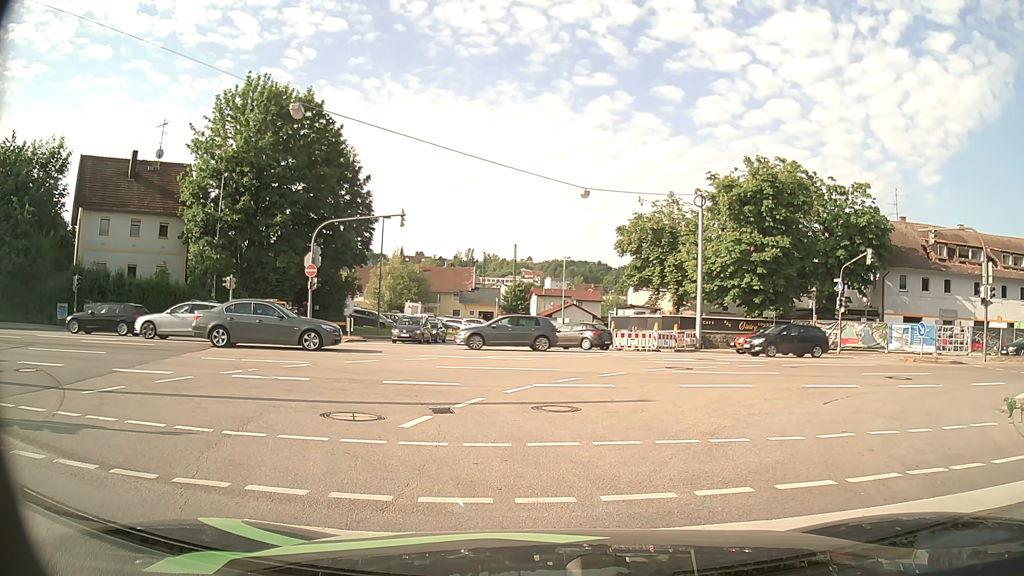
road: primary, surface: asphalt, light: Day
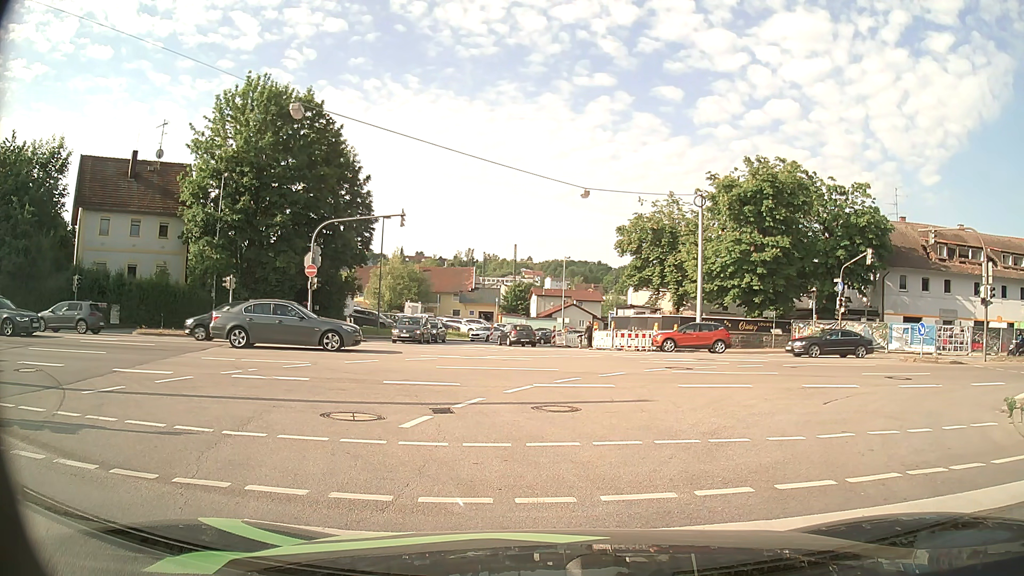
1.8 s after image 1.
(0.0, 0.0) m; 0°
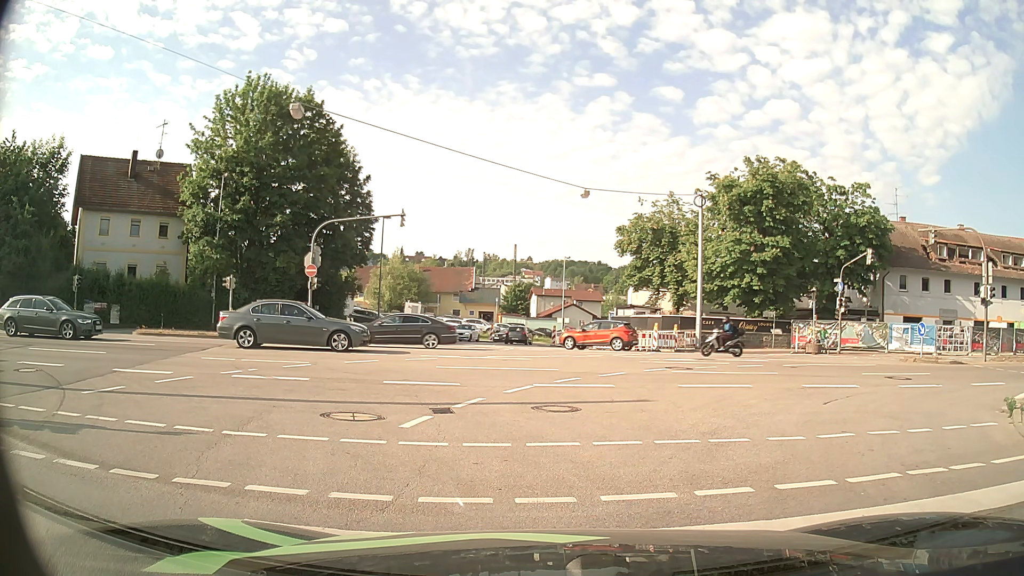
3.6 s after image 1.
(0.0, 0.0) m; 0°
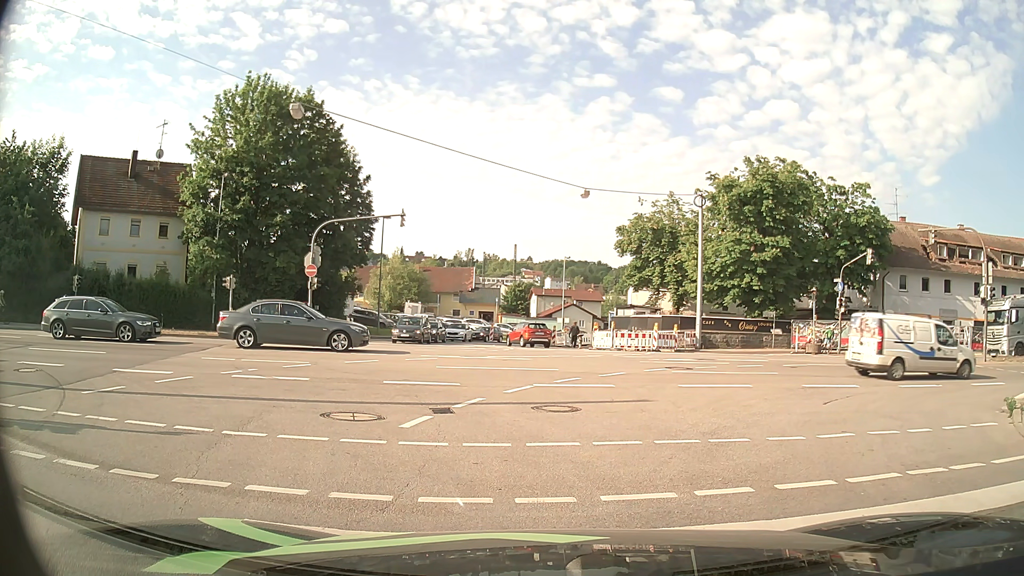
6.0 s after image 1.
(0.0, 0.0) m; 0°
(0, +10) (0, +20) (-1, +30) (-2, +40) (-4, +50) (-4, +60) (0, +69) (+7, +77) (+14, +84) (+20, +92) m
